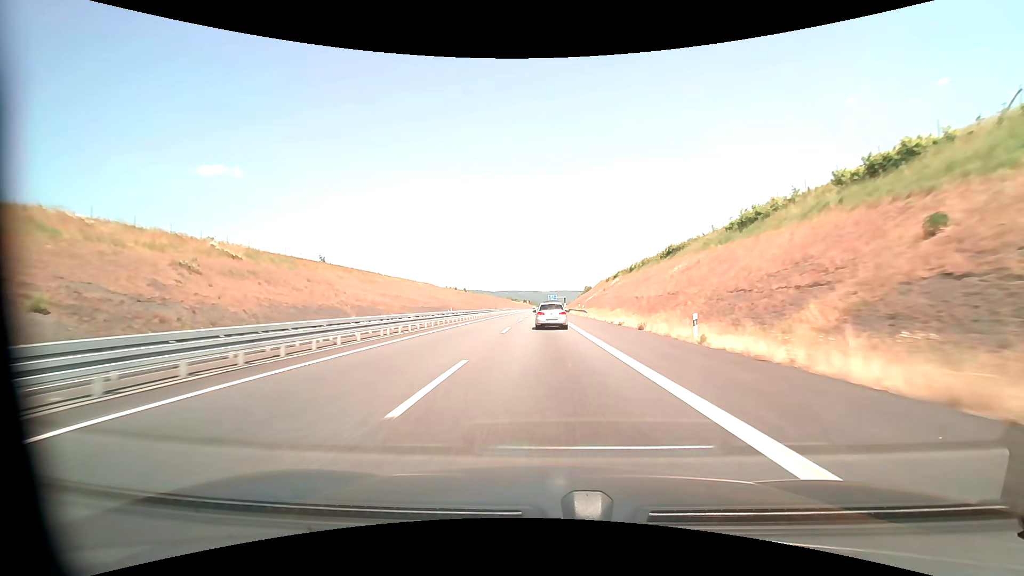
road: motorway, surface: asphalt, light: Day
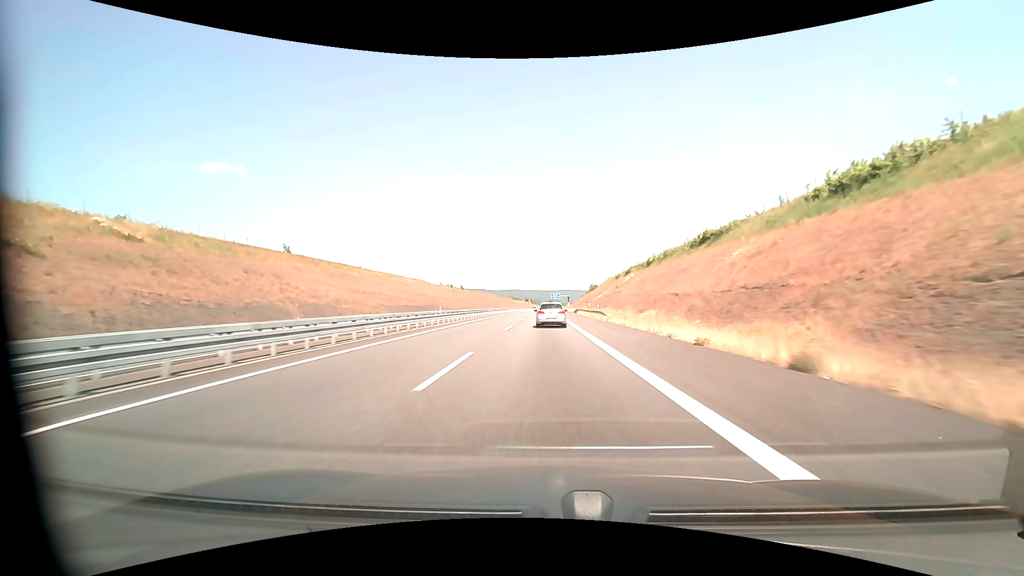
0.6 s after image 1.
(-0.1, +16.4) m; -1°
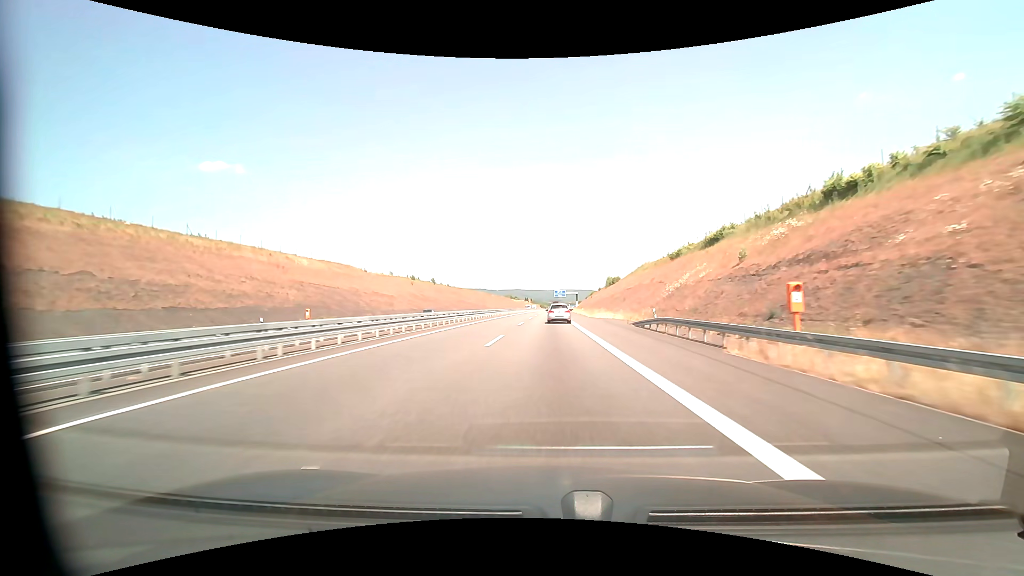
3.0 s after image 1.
(-0.1, +63.9) m; 0°
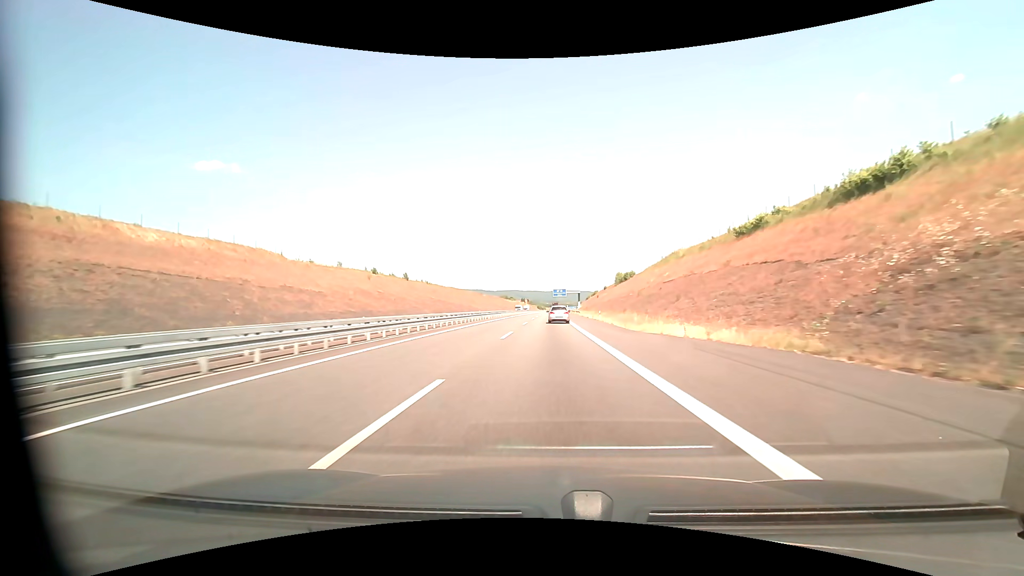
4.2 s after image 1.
(+0.1, +31.3) m; 0°
(0, +10) (0, +20) (0, +30) (0, +40) (0, +50) (0, +60) (0, +70) (0, +80) (+1, +90) (+1, +100) m
